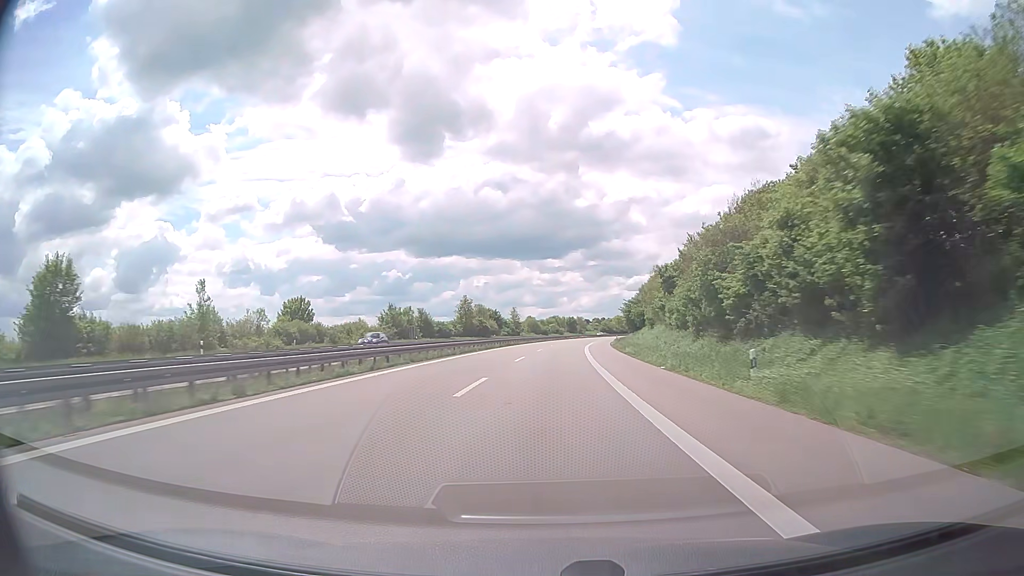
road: trunk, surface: asphalt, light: Day
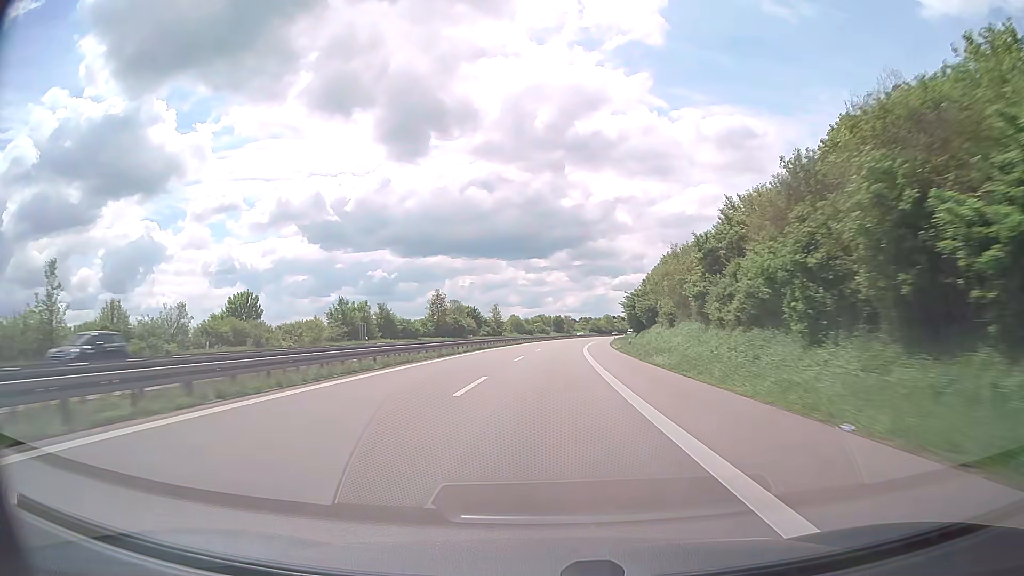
(+0.2, +18.0) m; +1°
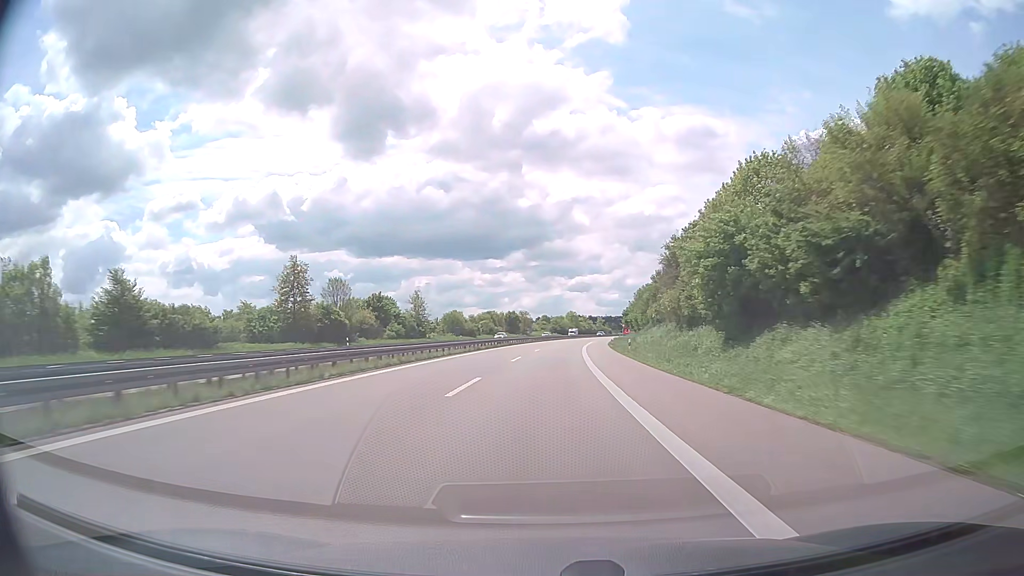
(+1.8, +54.1) m; +4°
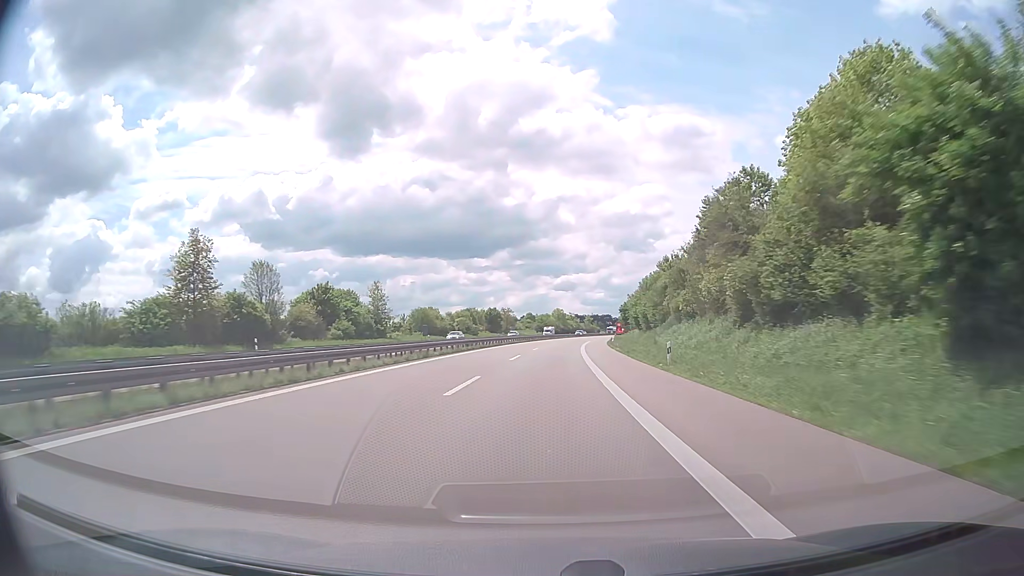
(+0.2, +18.1) m; +1°
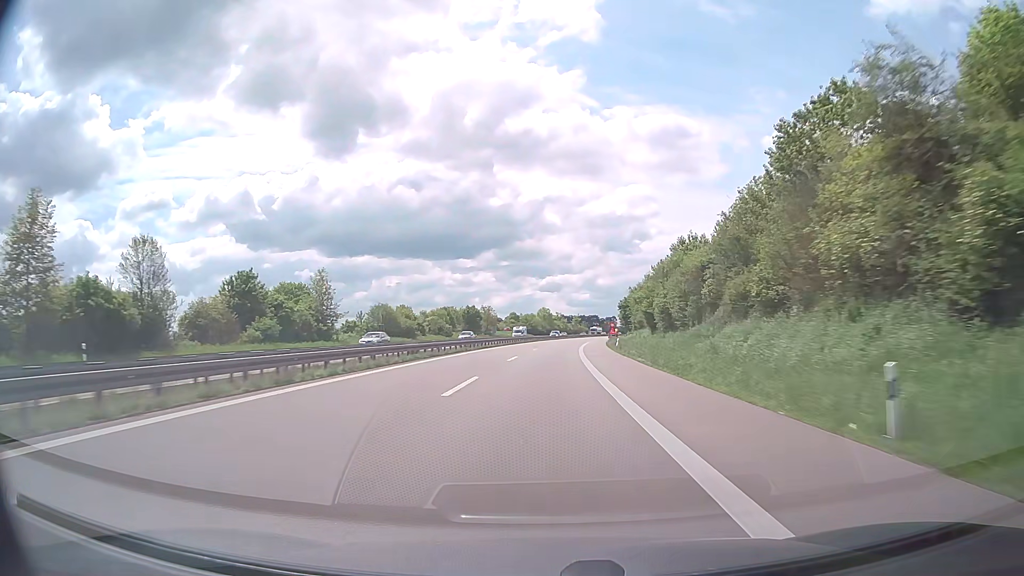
(+0.2, +18.1) m; +1°
